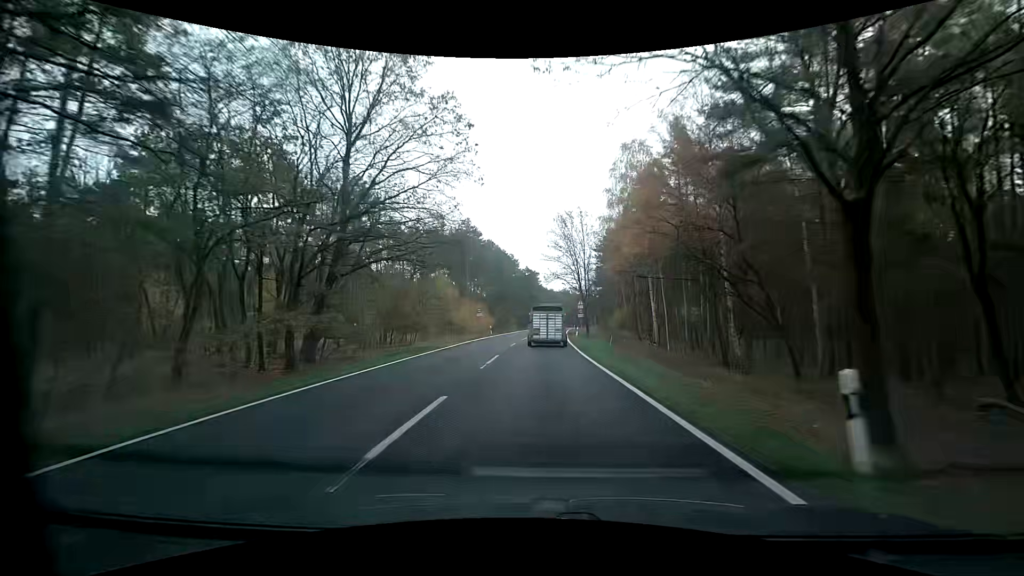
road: primary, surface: asphalt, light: Day
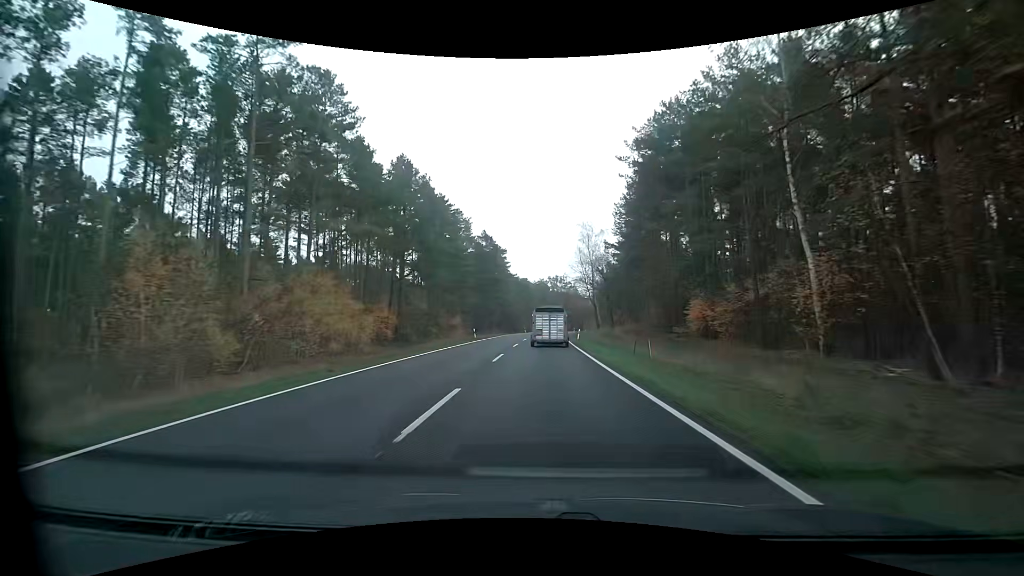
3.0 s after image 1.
(+1.5, +59.3) m; +3°
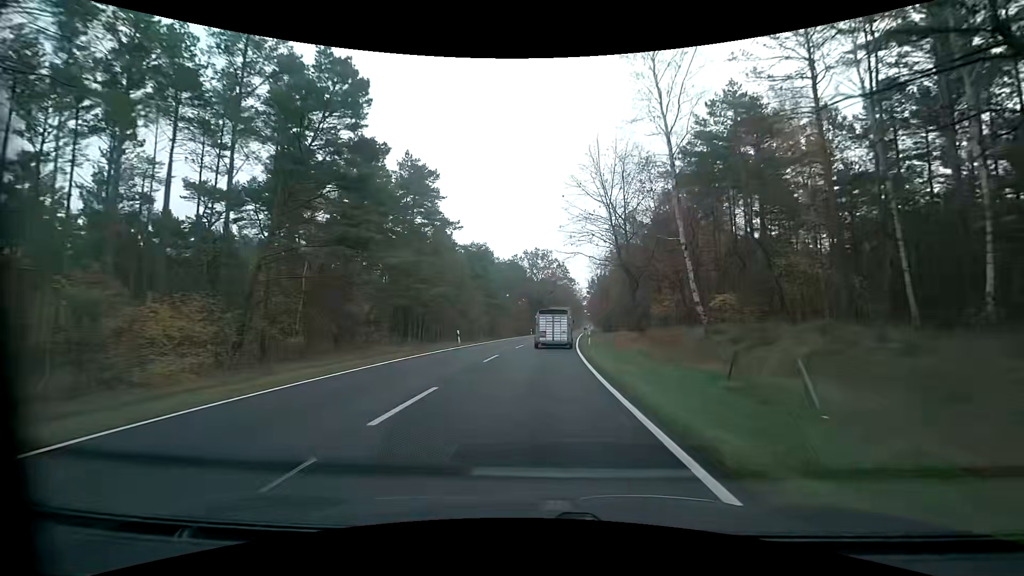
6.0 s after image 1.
(+1.7, +59.8) m; +3°
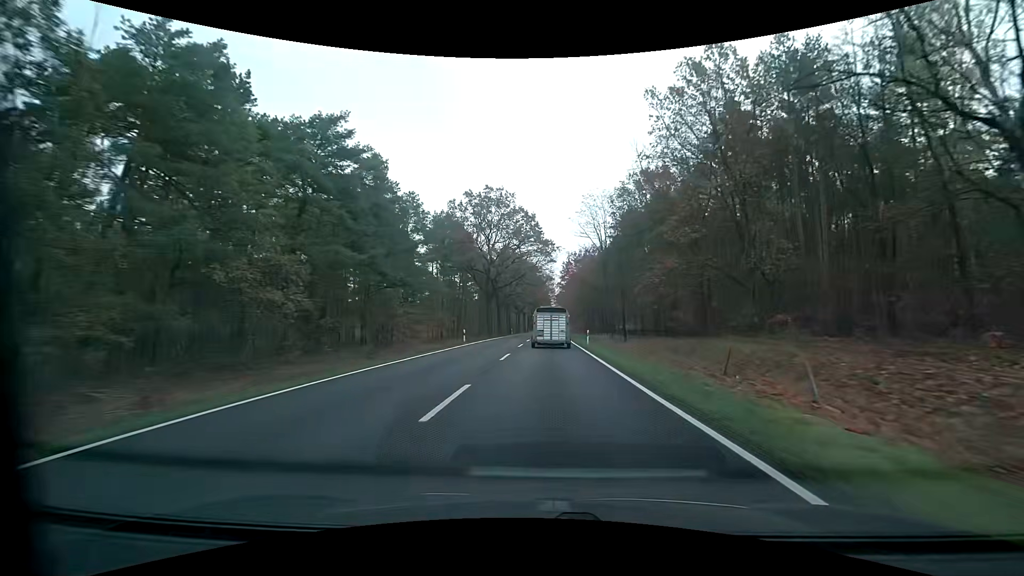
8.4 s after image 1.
(+1.3, +48.2) m; +4°
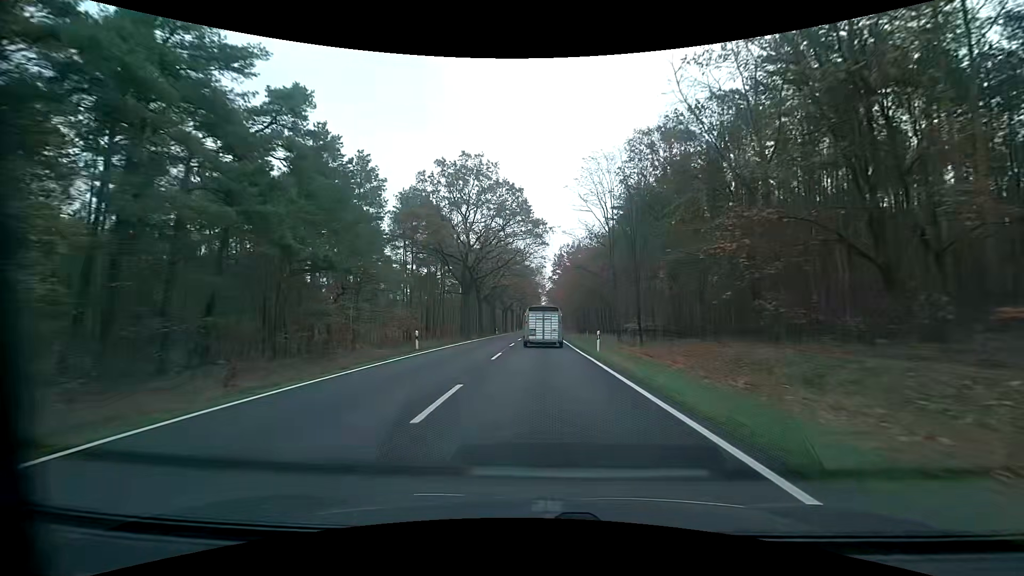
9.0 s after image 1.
(+0.1, +12.2) m; +1°
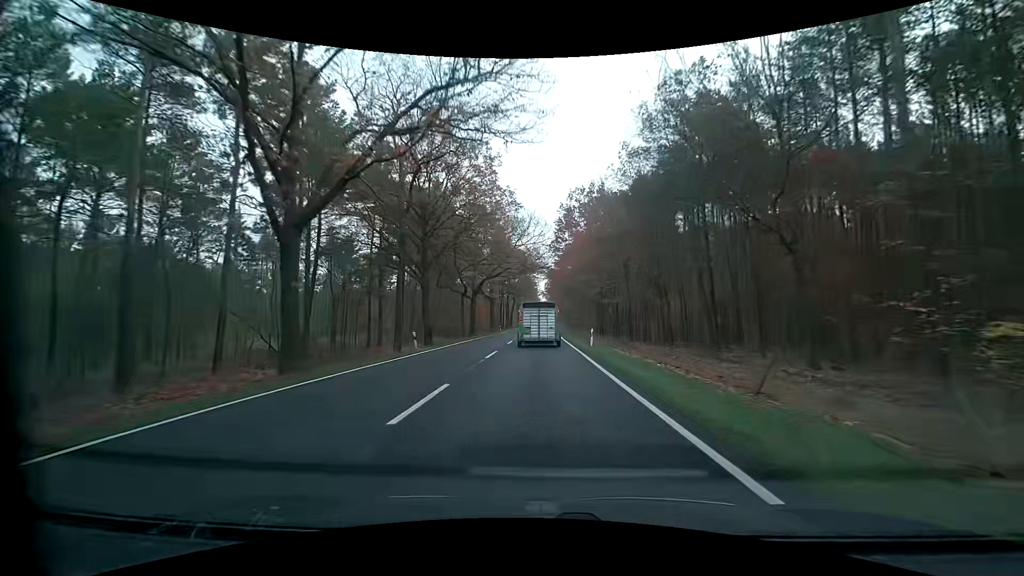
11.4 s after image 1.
(+0.3, +48.3) m; 0°
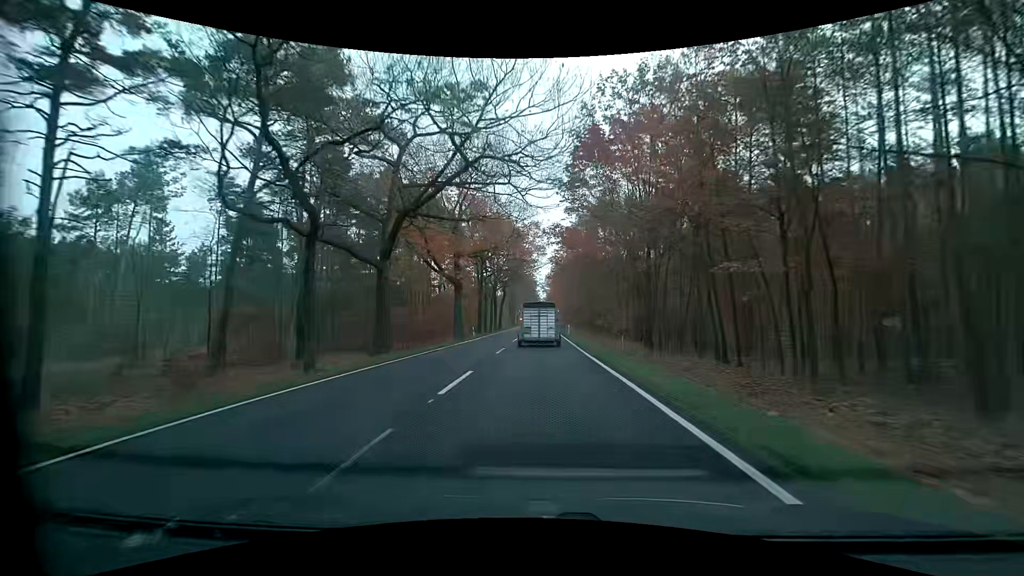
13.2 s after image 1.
(+0.2, +33.4) m; +1°
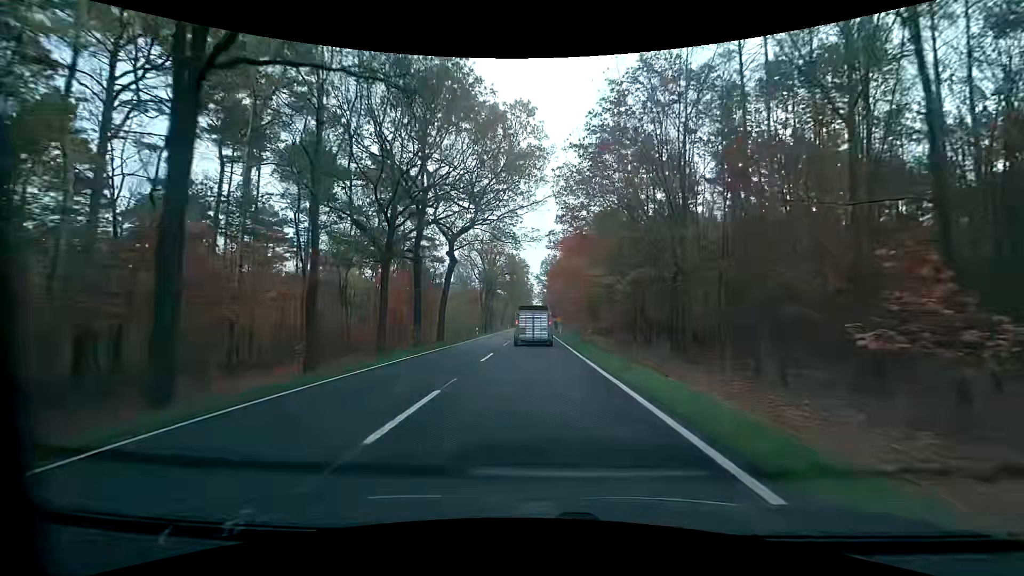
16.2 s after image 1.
(-0.2, +51.6) m; 0°
(0, +10) (0, +20) (0, +30) (0, +40) (0, +50) (0, +60) (0, +70) (0, +80) (0, +90) (0, +100) m
